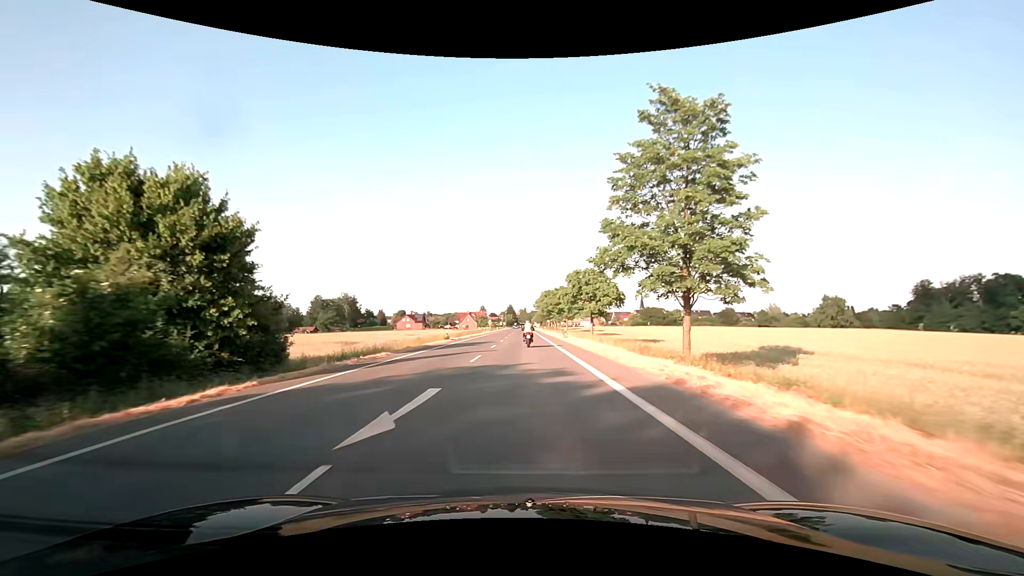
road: secondary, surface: asphalt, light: Day
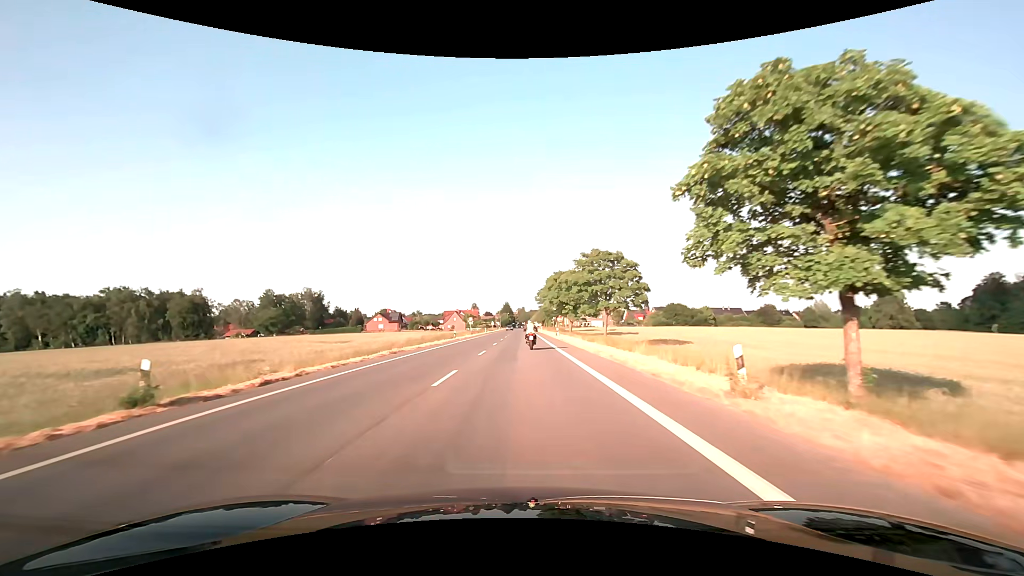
(-0.3, +41.0) m; 0°
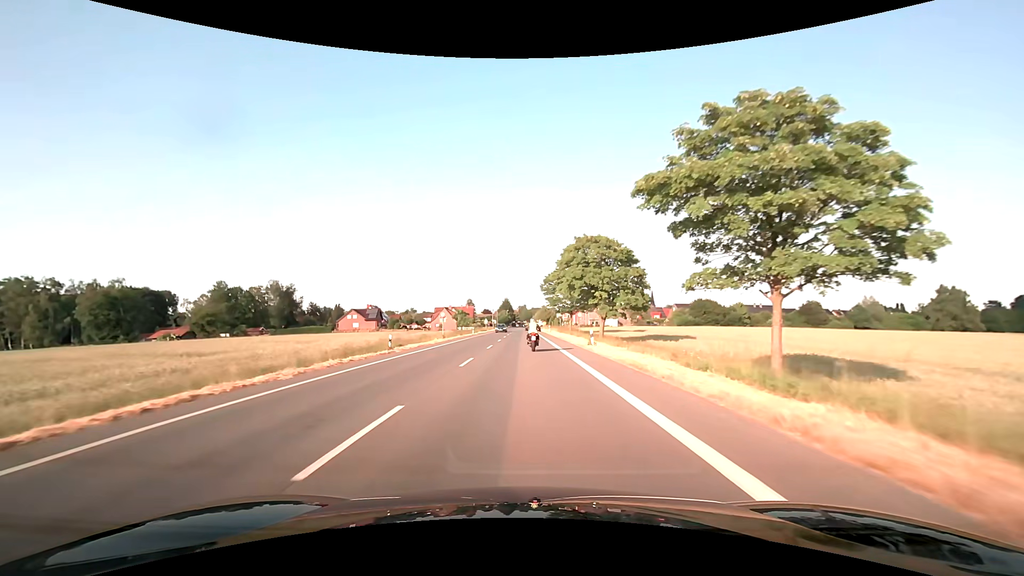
(-0.1, +29.0) m; 0°
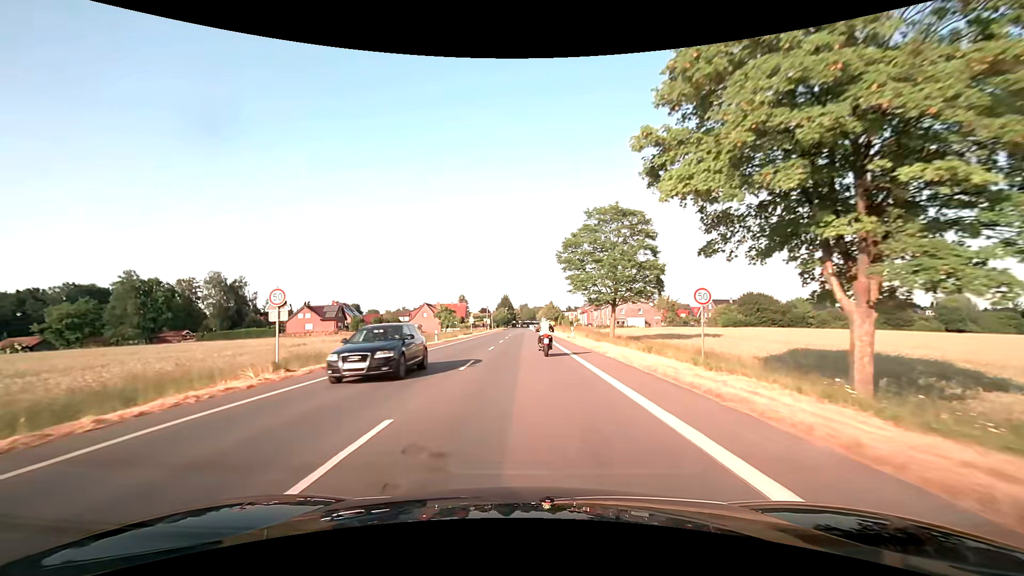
(-0.1, +35.2) m; 0°
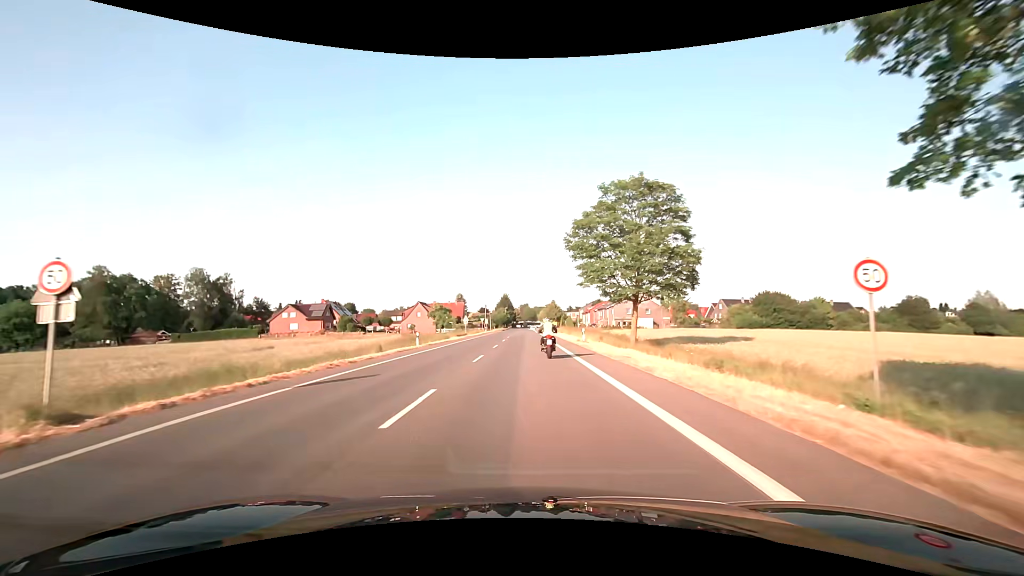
(0.0, +8.1) m; 0°
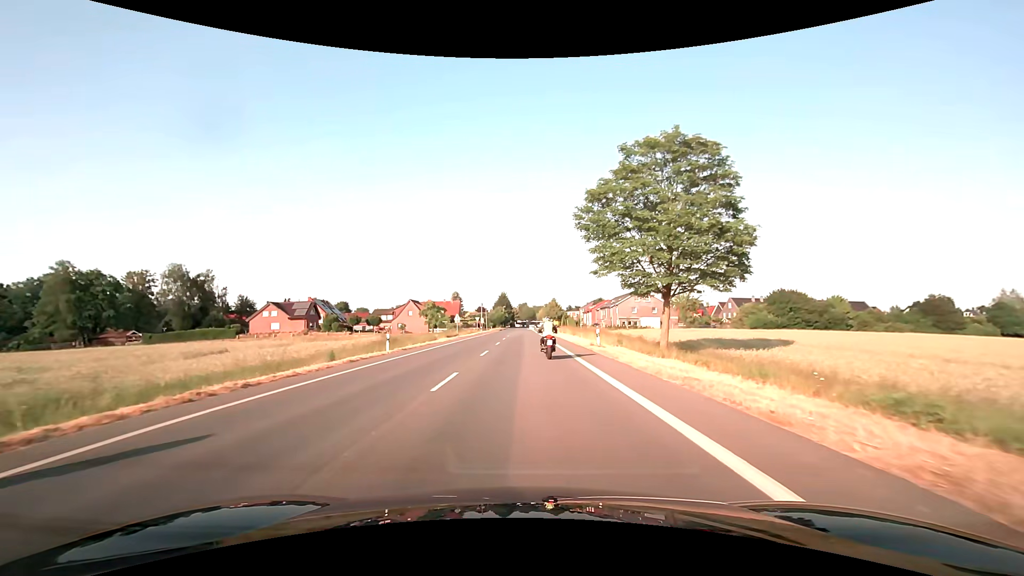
(0.0, +7.8) m; 0°
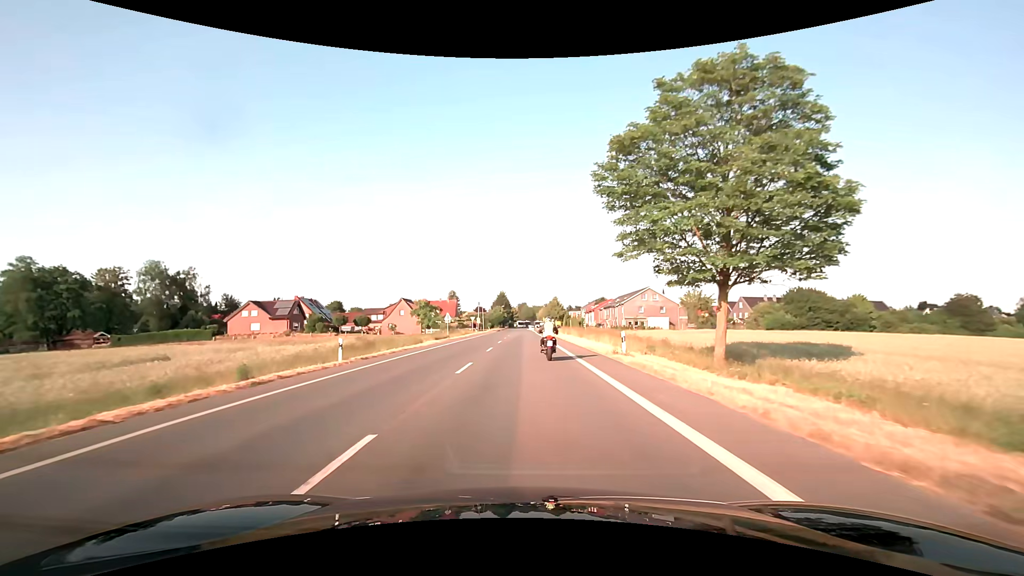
(0.0, +7.5) m; 0°
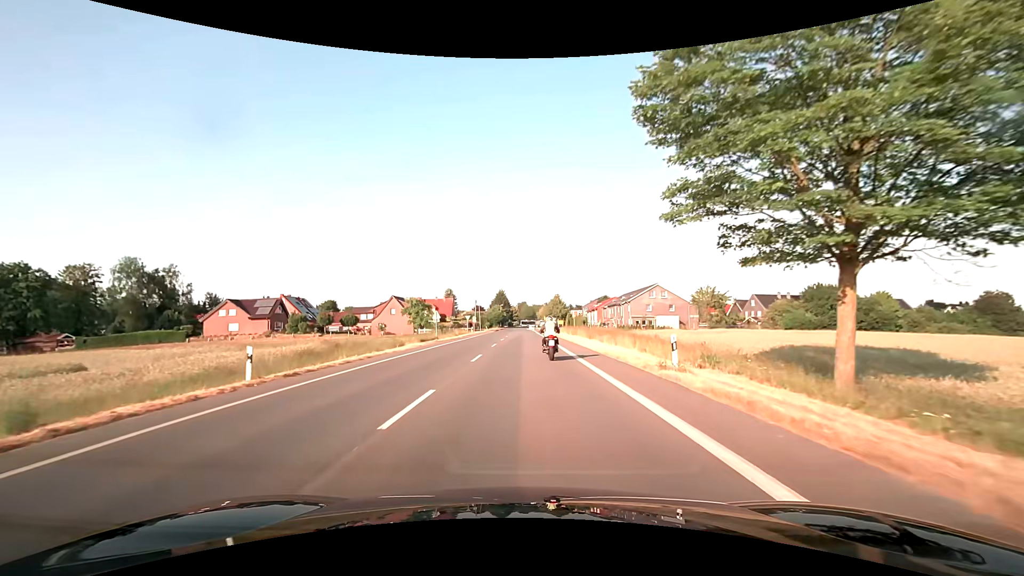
(0.0, +7.2) m; 0°
(0, +10) (0, +20) (0, +30) (0, +40) (0, +50) (0, +60) (0, +70) (0, +80) (0, +90) (0, +100) m
